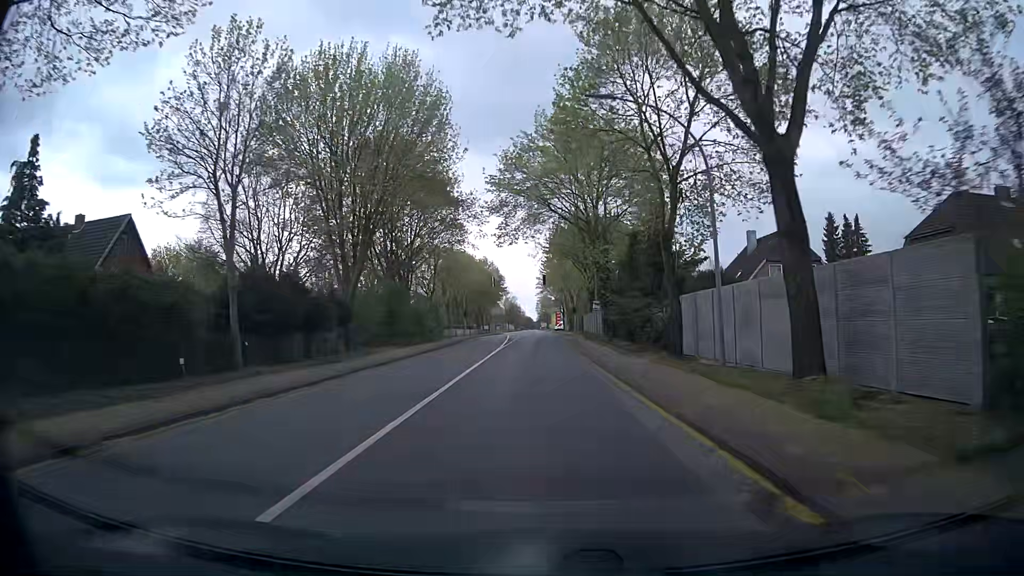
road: secondary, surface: asphalt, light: Day
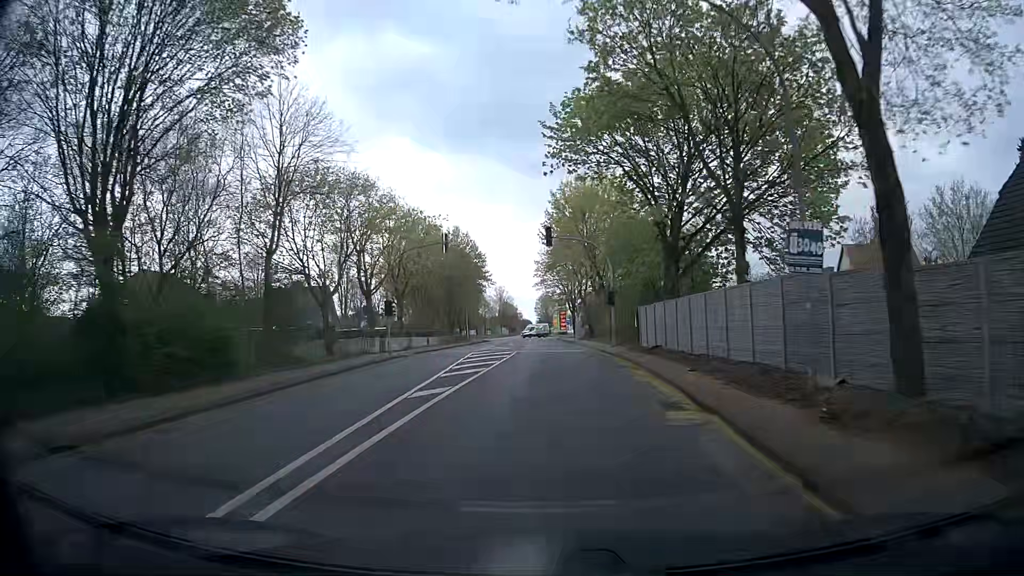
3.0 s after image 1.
(-0.2, +40.6) m; 0°
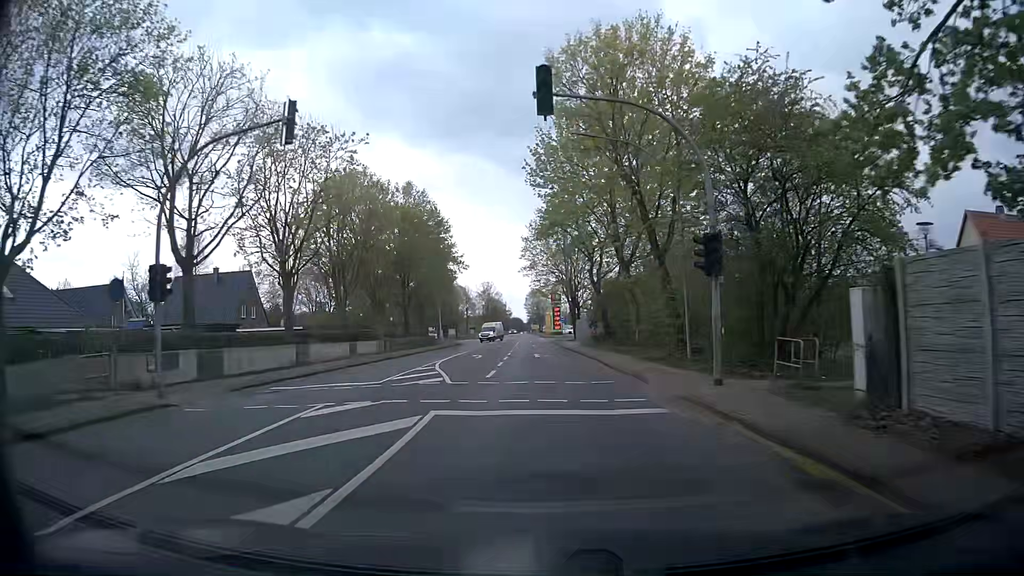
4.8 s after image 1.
(+0.1, +24.2) m; +1°
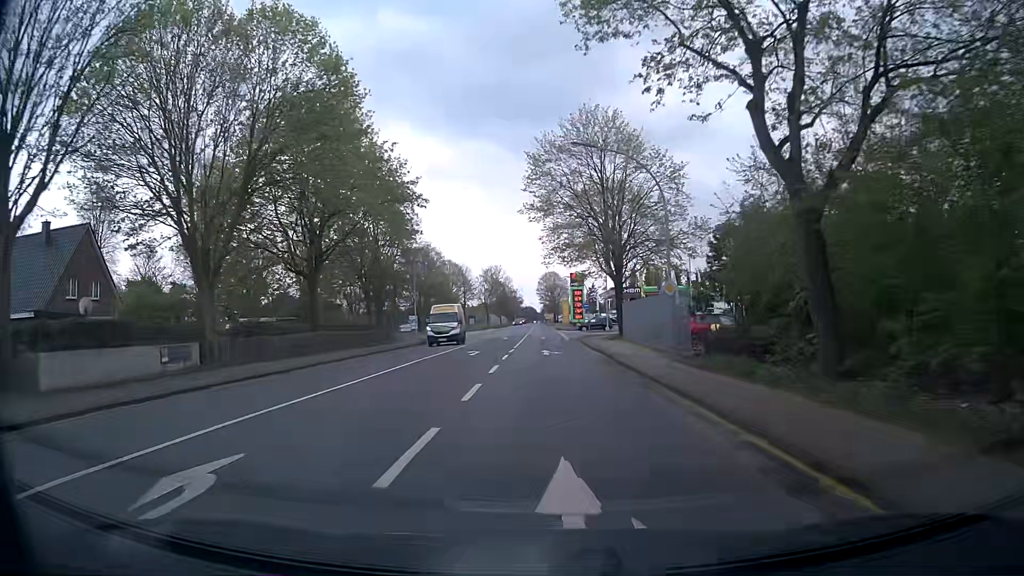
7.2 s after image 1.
(-0.5, +31.2) m; -2°
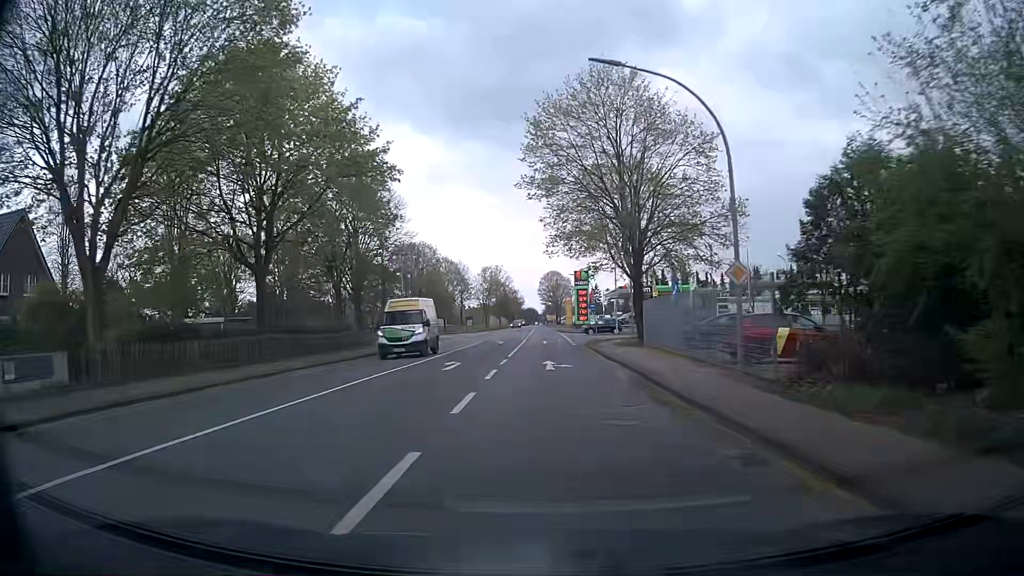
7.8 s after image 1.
(0.0, +7.5) m; 0°
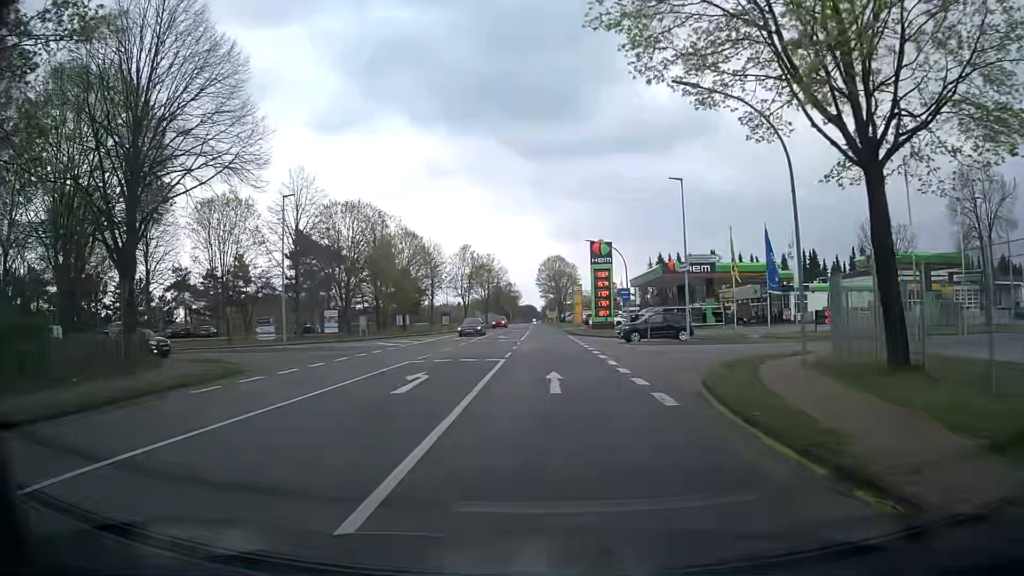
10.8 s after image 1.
(-0.2, +31.6) m; 0°
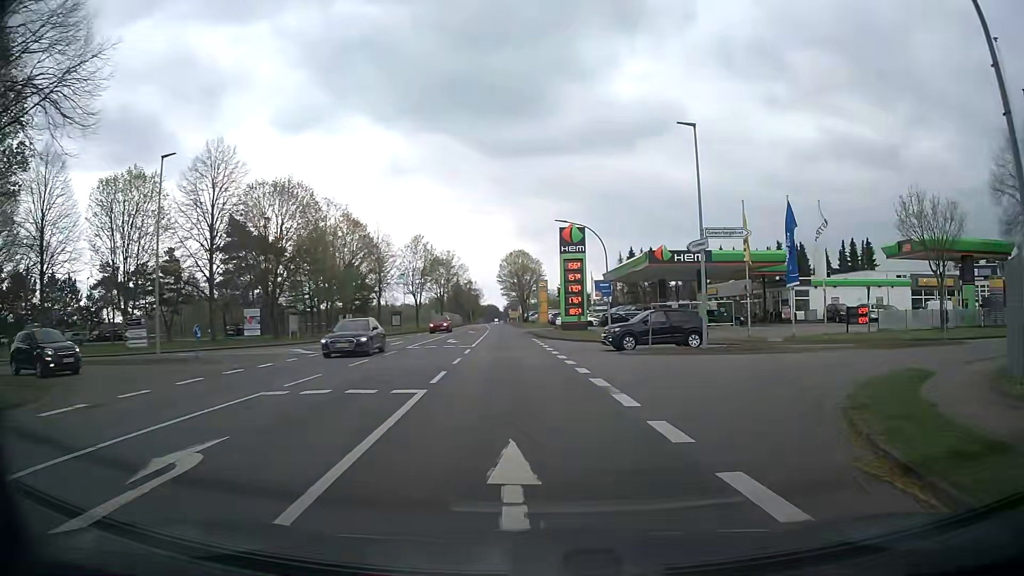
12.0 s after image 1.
(+0.1, +9.9) m; +1°
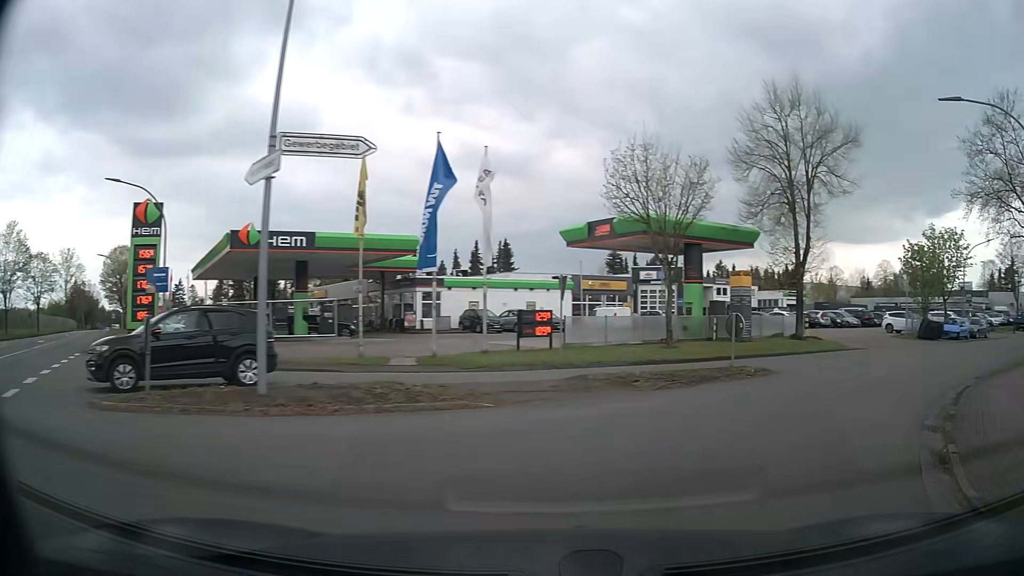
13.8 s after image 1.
(+3.1, +12.7) m; +31°
(+3, +9) (+10, +17) (+17, +23) (+25, +29) (+34, +34) (+42, +39) (+51, +45) (+59, +50) (+68, +55) (+77, +60) m
